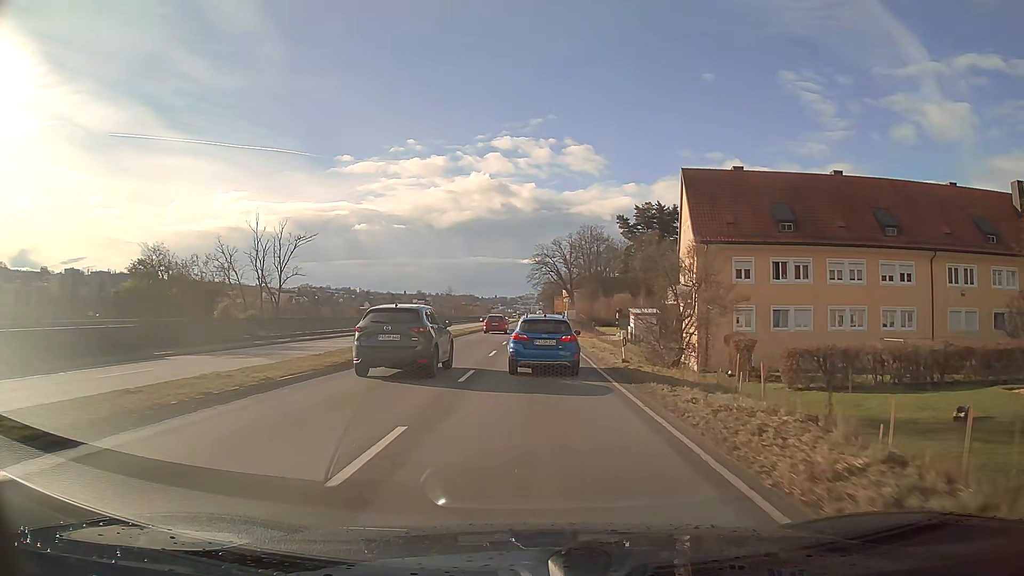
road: primary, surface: asphalt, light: Day
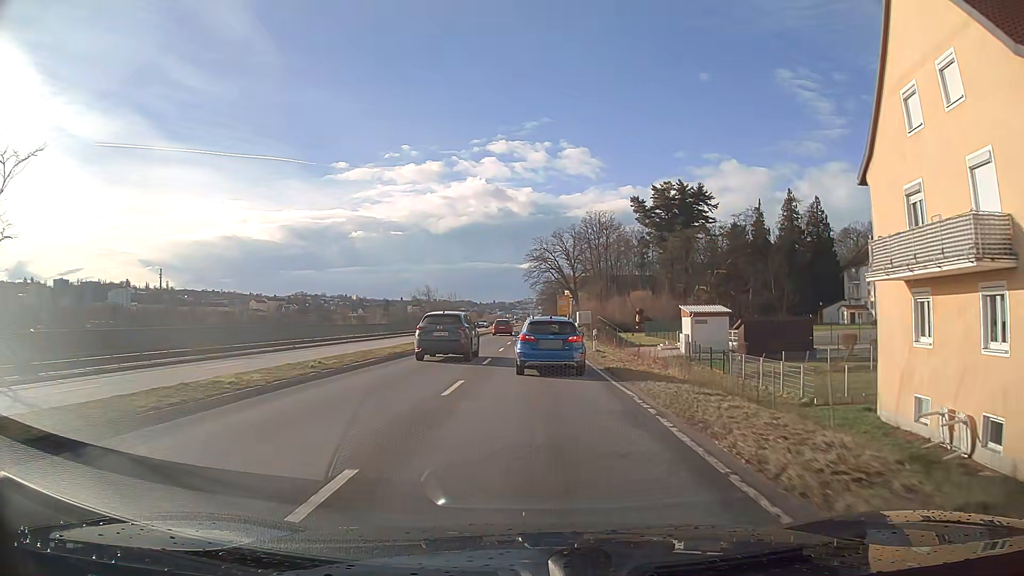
(0.0, +29.8) m; 0°
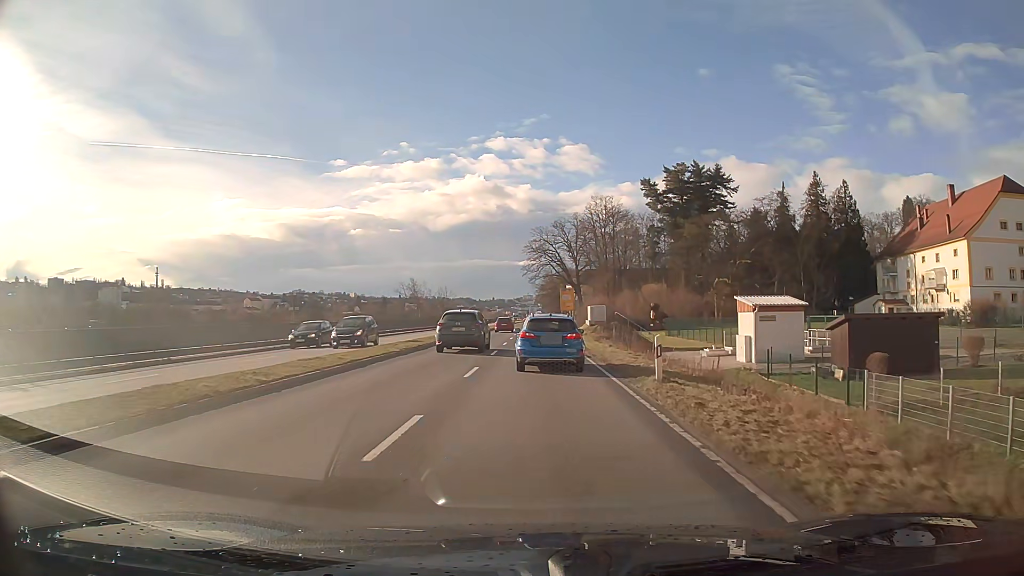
(+0.1, +14.8) m; 0°
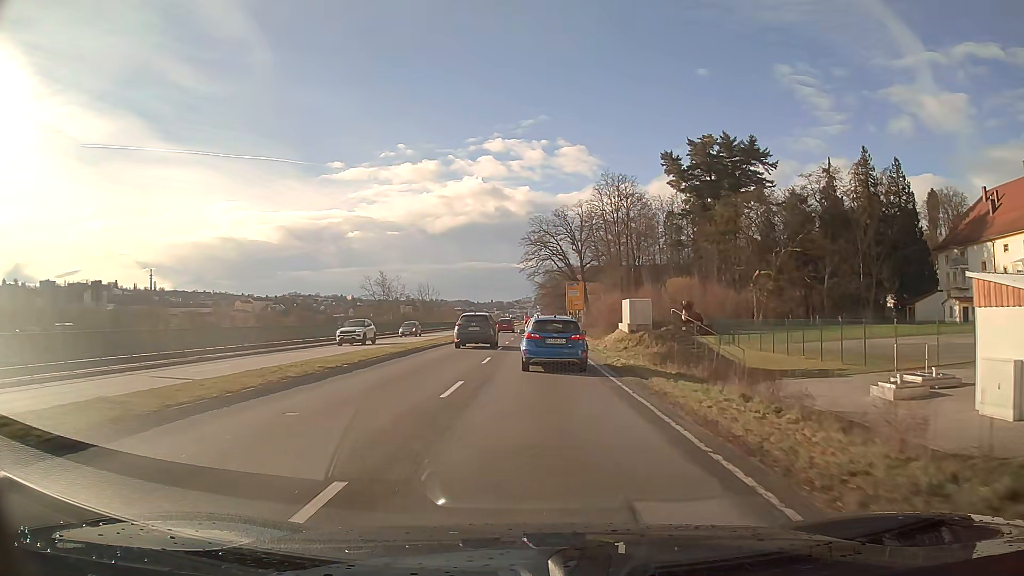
(-0.1, +22.2) m; 0°
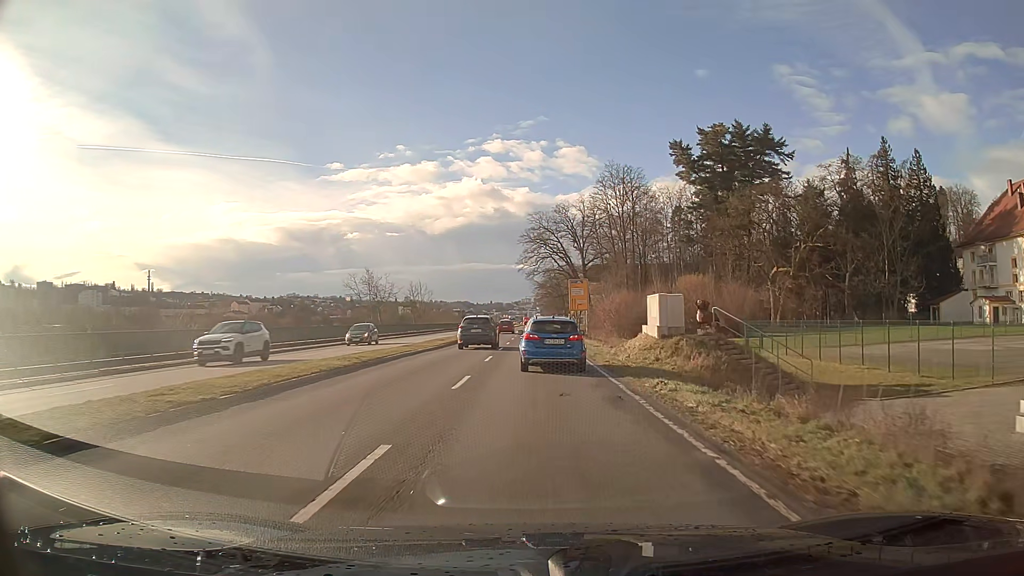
(0.0, +7.4) m; 0°
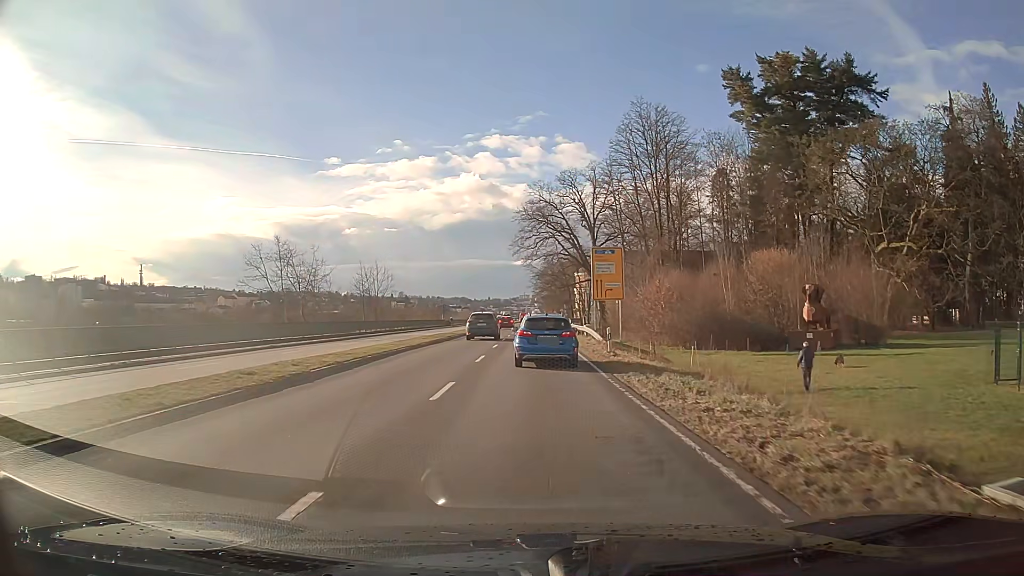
(0.0, +29.4) m; 0°
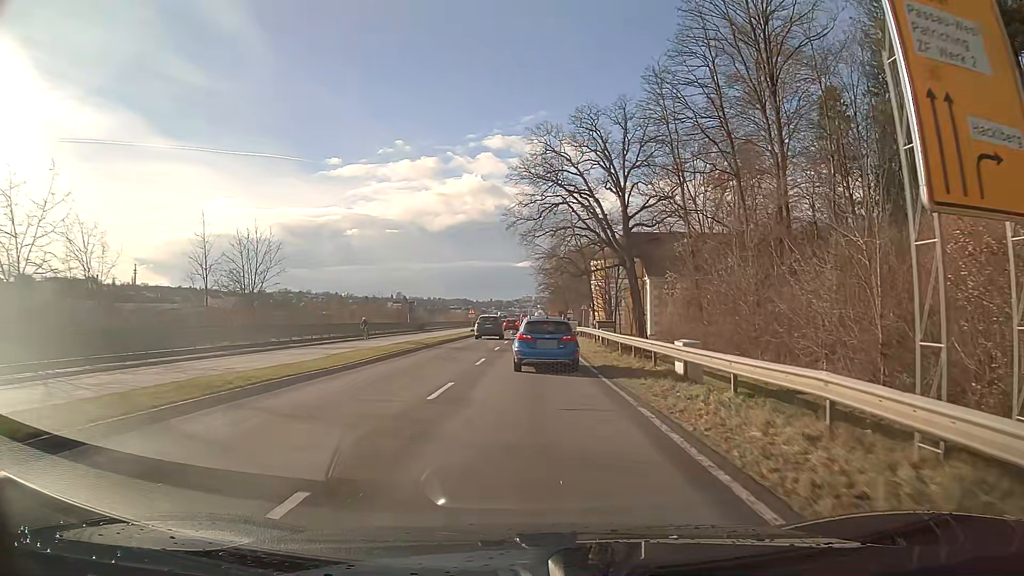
(0.0, +36.5) m; 0°
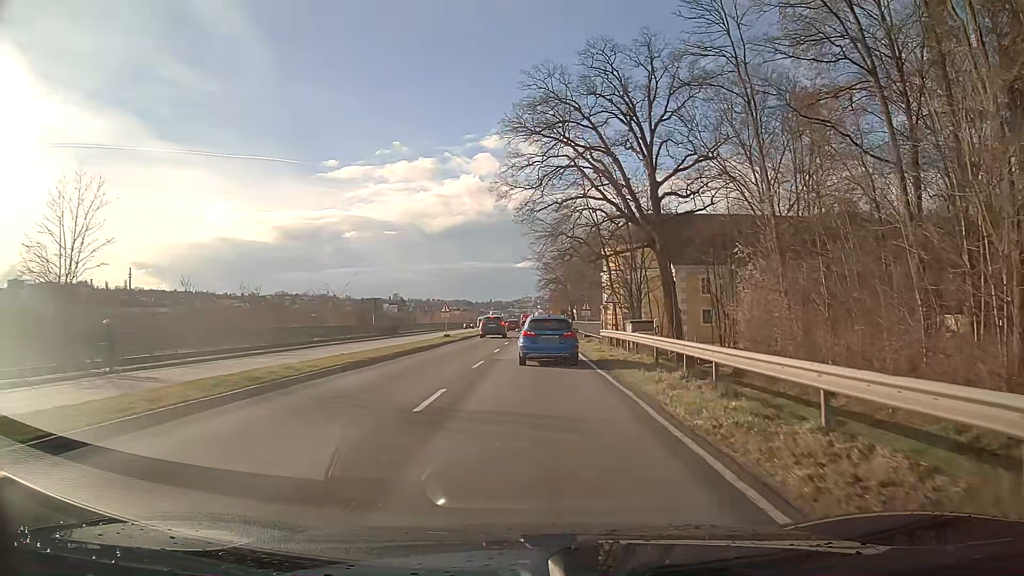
(0.0, +19.7) m; 0°
